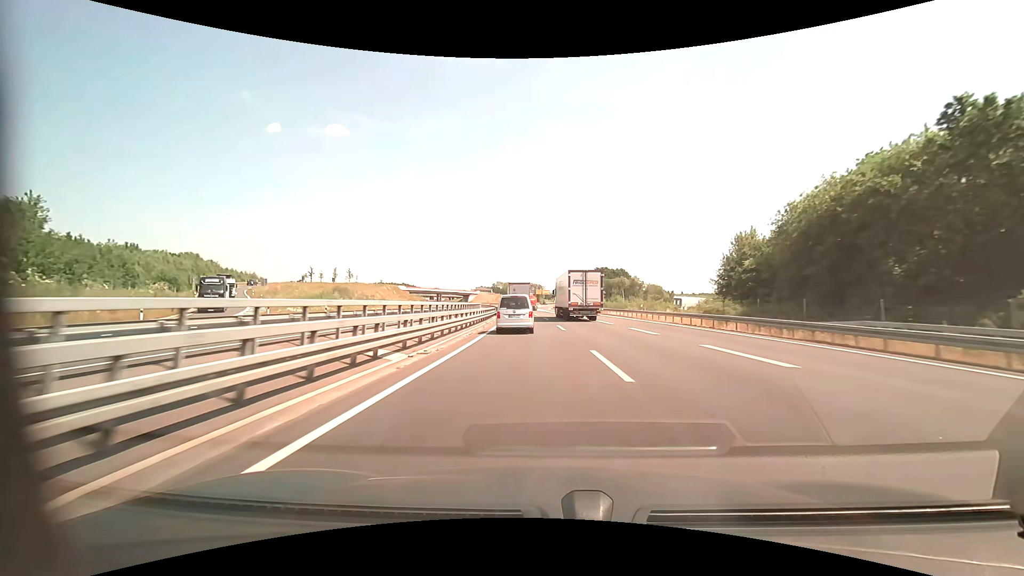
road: motorway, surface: asphalt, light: Day
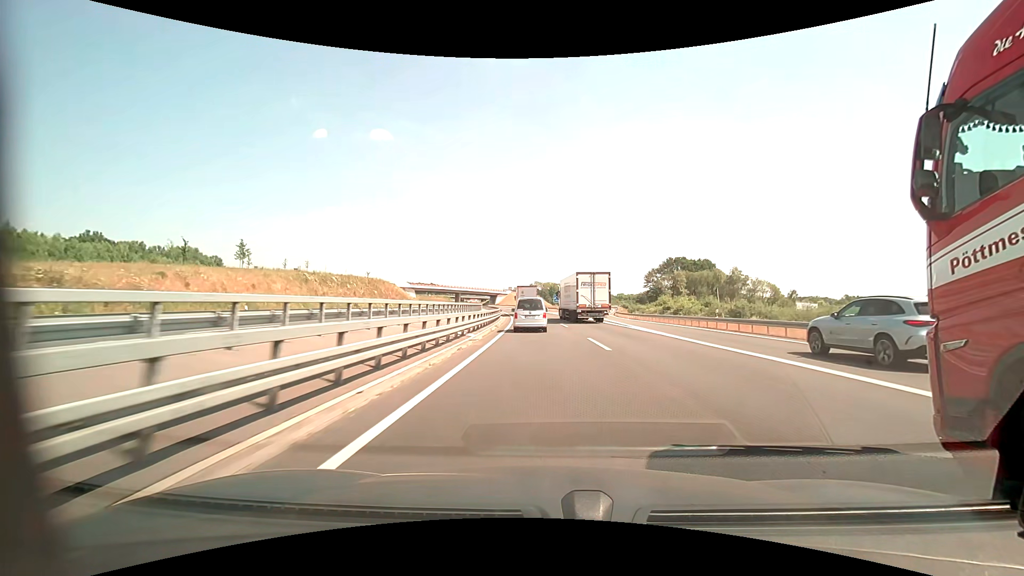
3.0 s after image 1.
(-3.1, +64.8) m; -5°
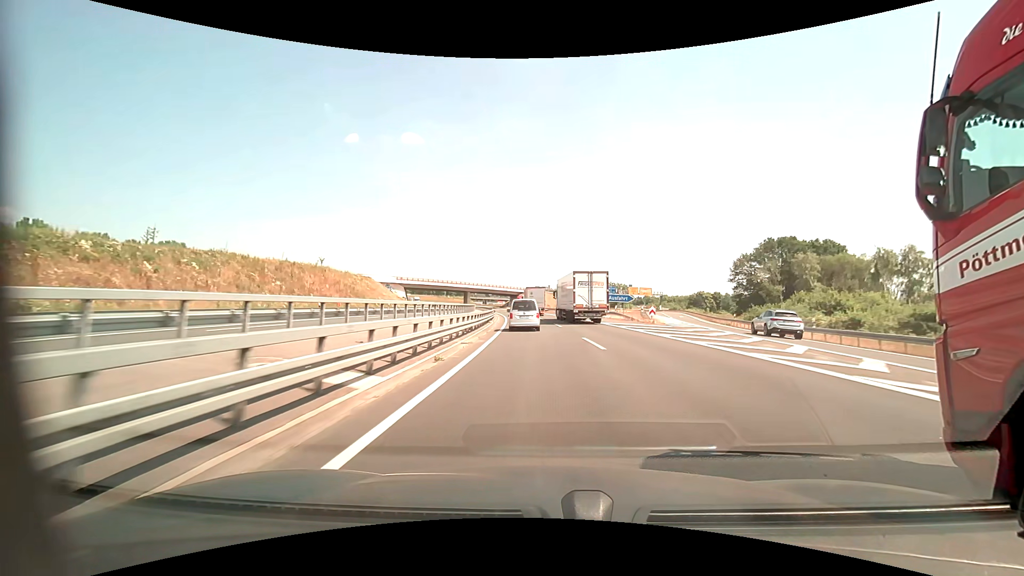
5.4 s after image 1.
(-1.6, +53.2) m; -3°
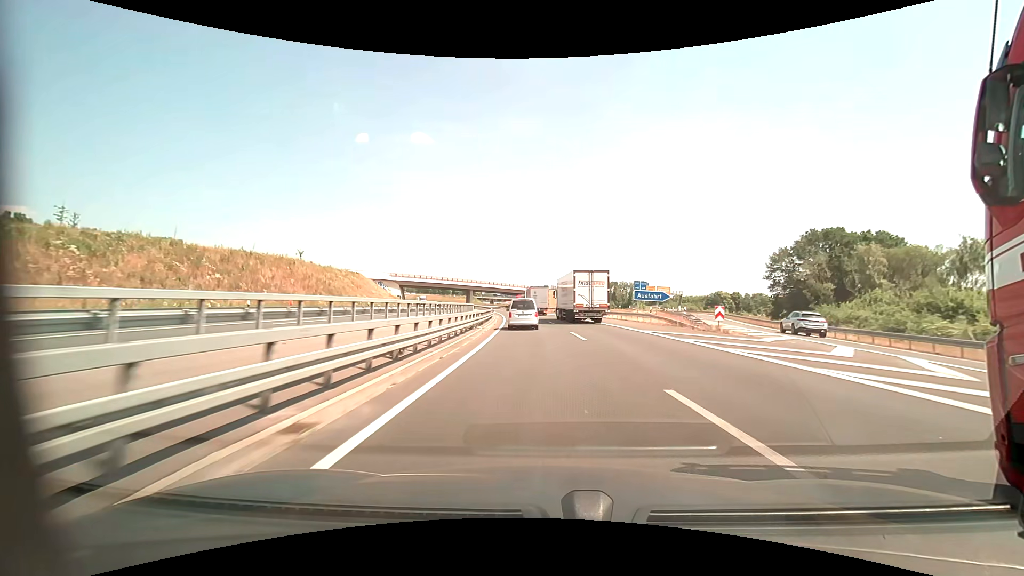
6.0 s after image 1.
(-0.1, +13.7) m; -1°
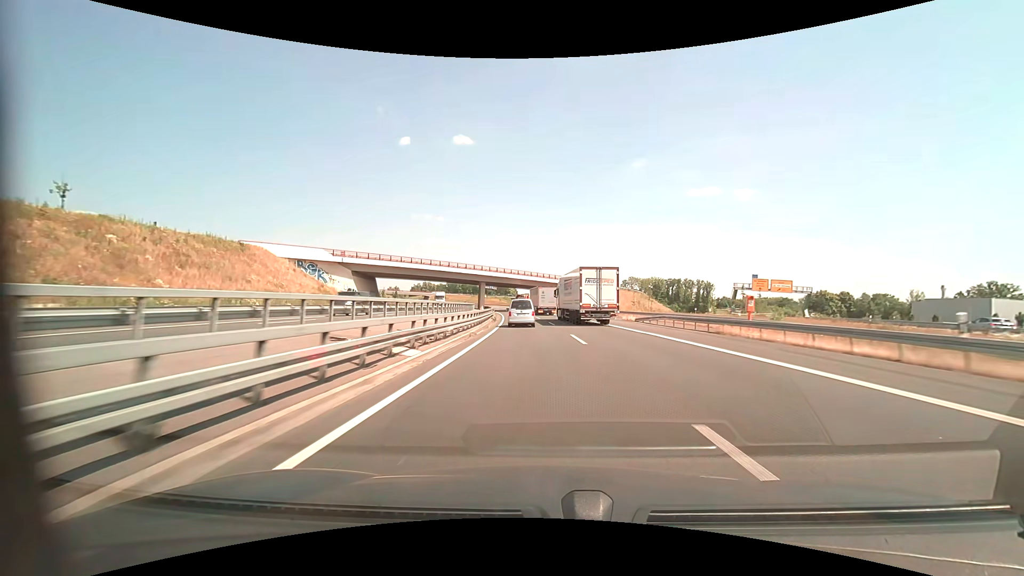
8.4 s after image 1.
(-2.4, +56.1) m; -5°
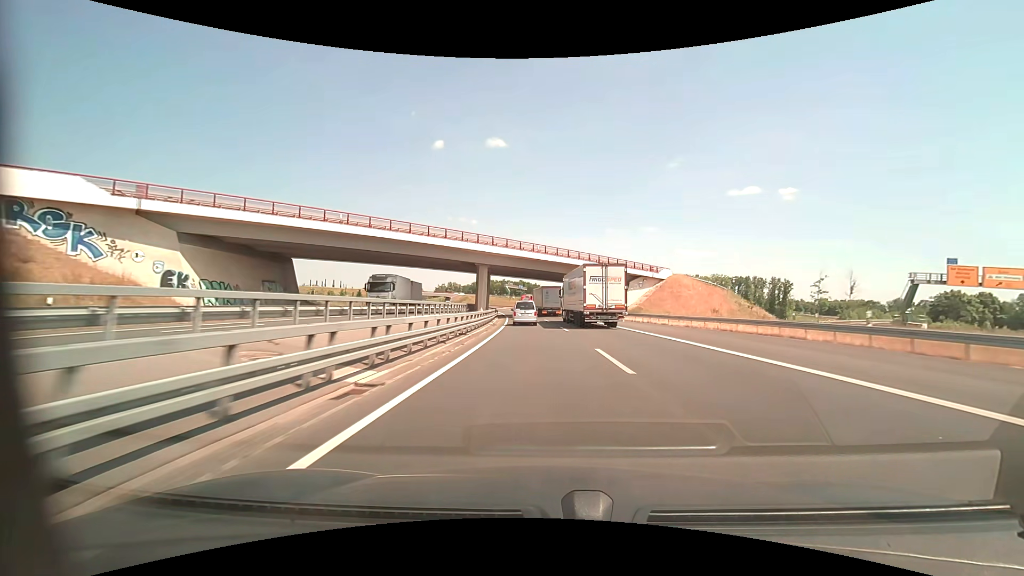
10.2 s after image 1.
(-1.6, +43.4) m; -4°
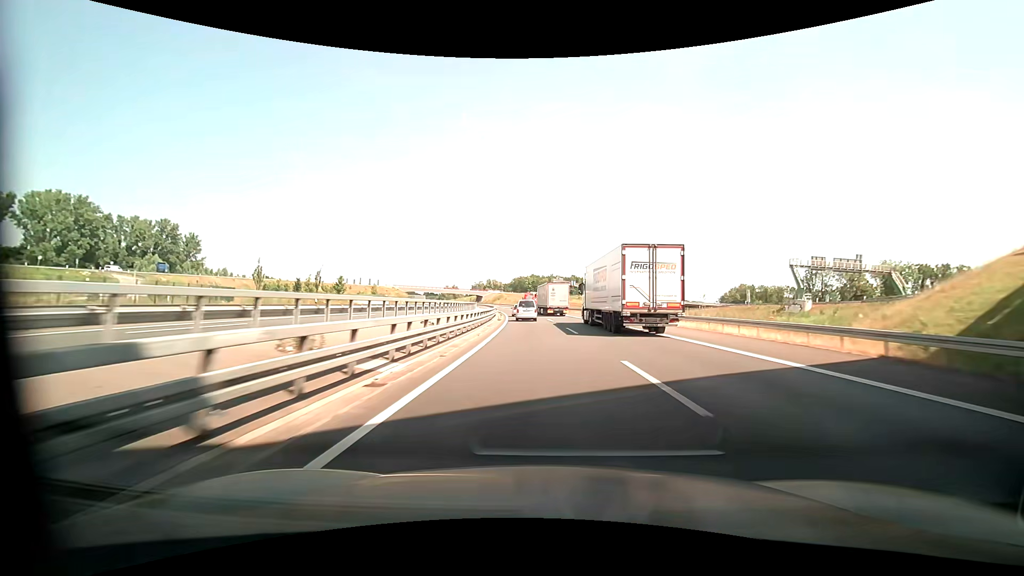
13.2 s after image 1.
(-3.9, +75.5) m; -7°
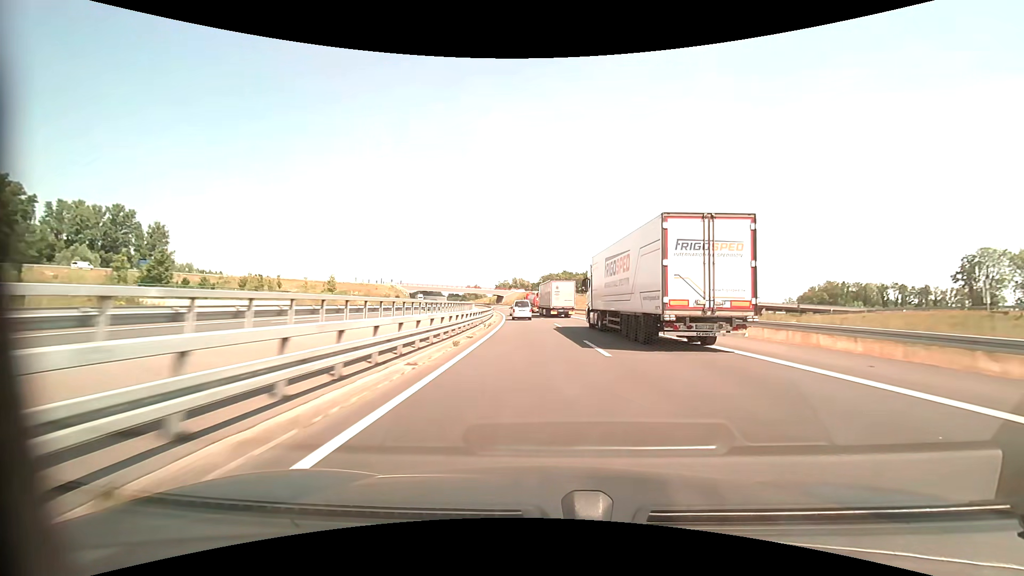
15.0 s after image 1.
(-0.8, +46.6) m; -3°
(0, +10) (0, +20) (-1, +30) (-1, +40) (-2, +50) (-3, +60) (-4, +70) (-5, +80) (-7, +90) (-8, +100) m
